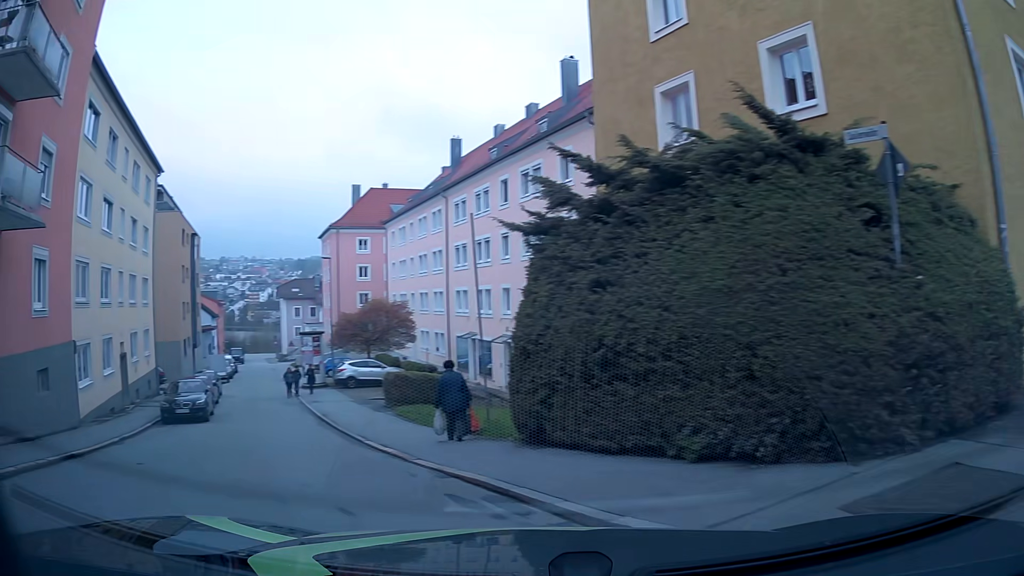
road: residential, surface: asphalt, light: Day
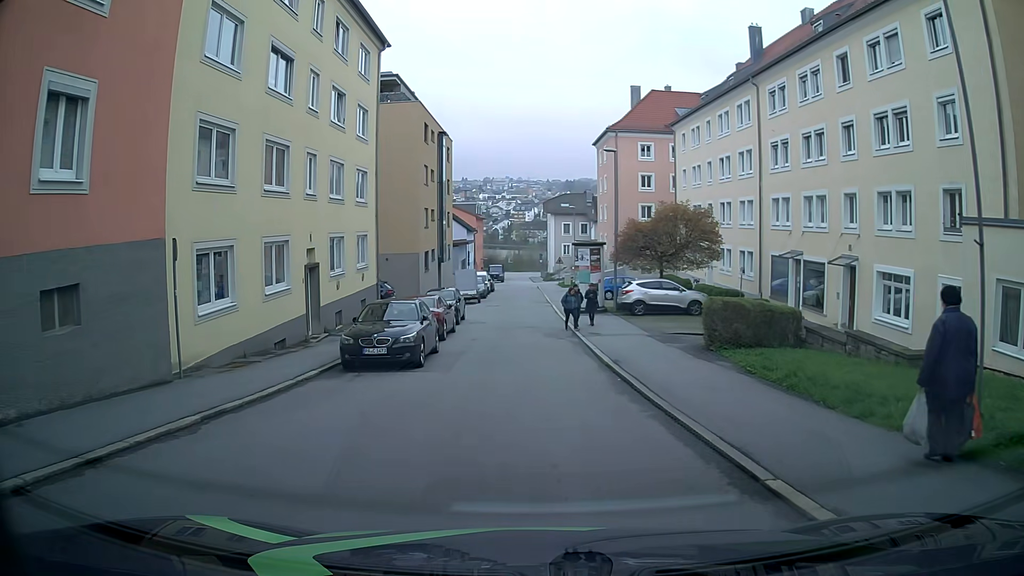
(-2.9, +8.7) m; -24°
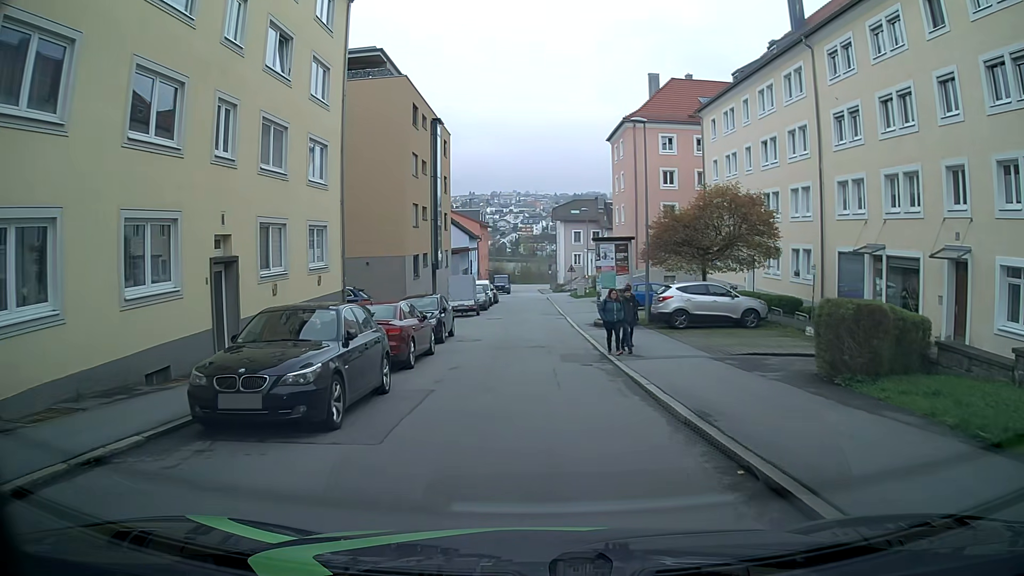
(+0.1, +7.2) m; 0°
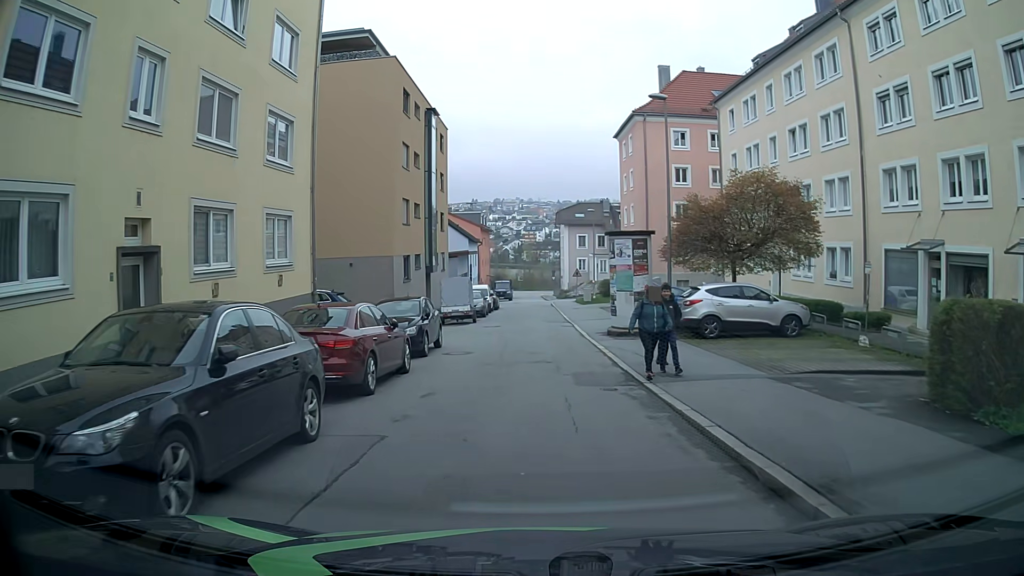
(0.0, +3.9) m; +1°
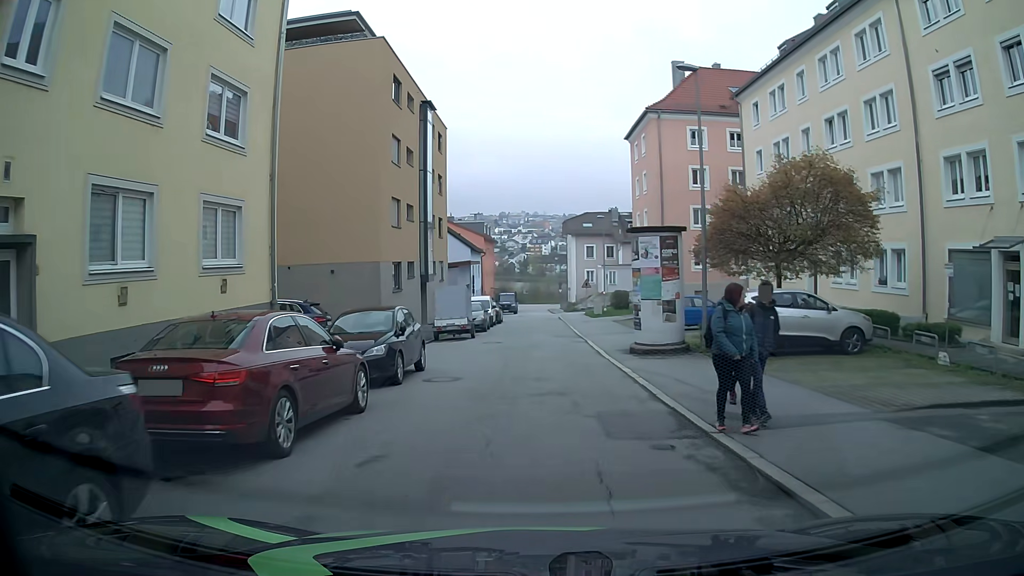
(-0.1, +4.0) m; 0°
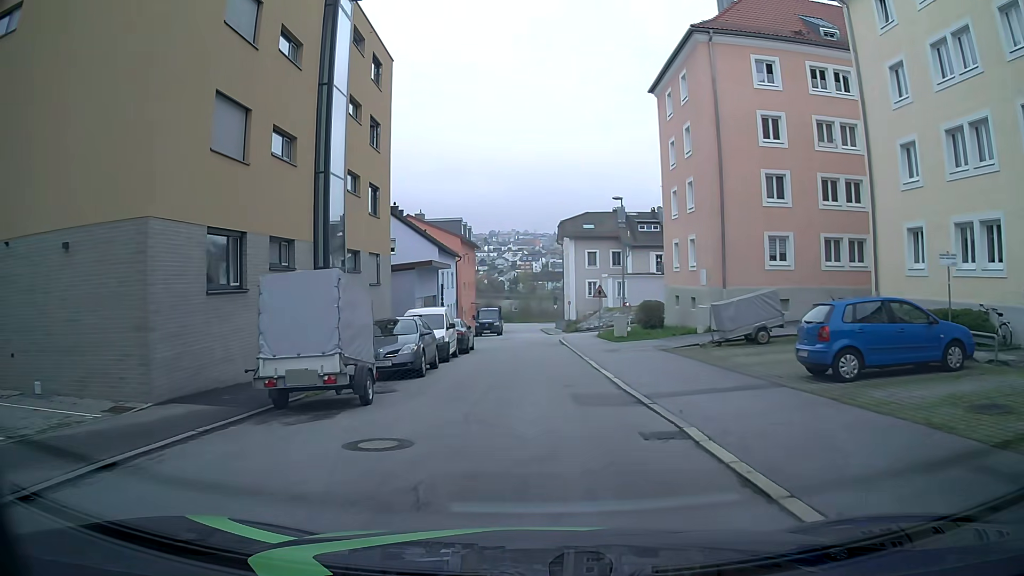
(-0.2, +17.2) m; 0°
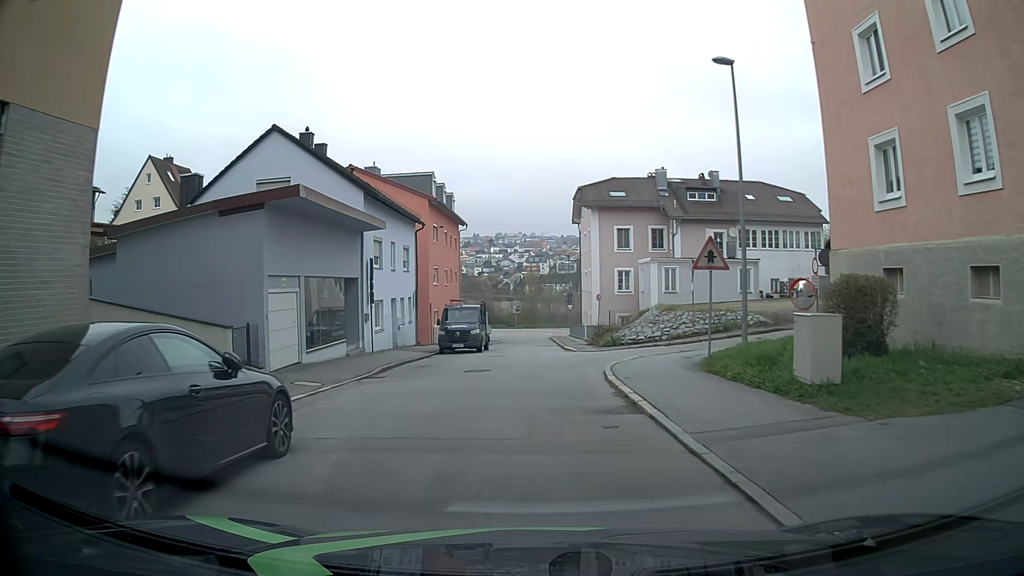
(+0.1, +22.9) m; -1°
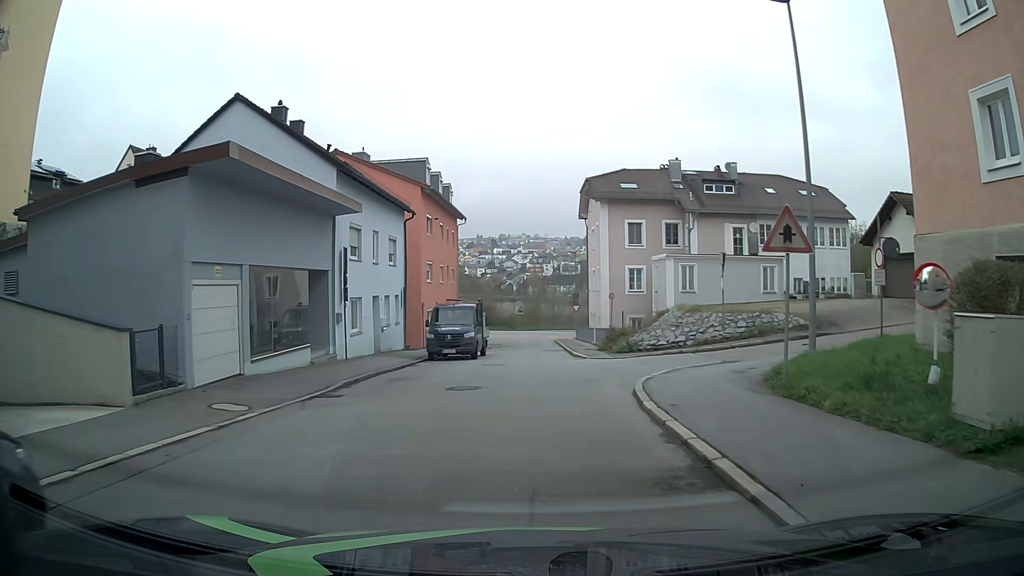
(0.0, +4.3) m; -1°
